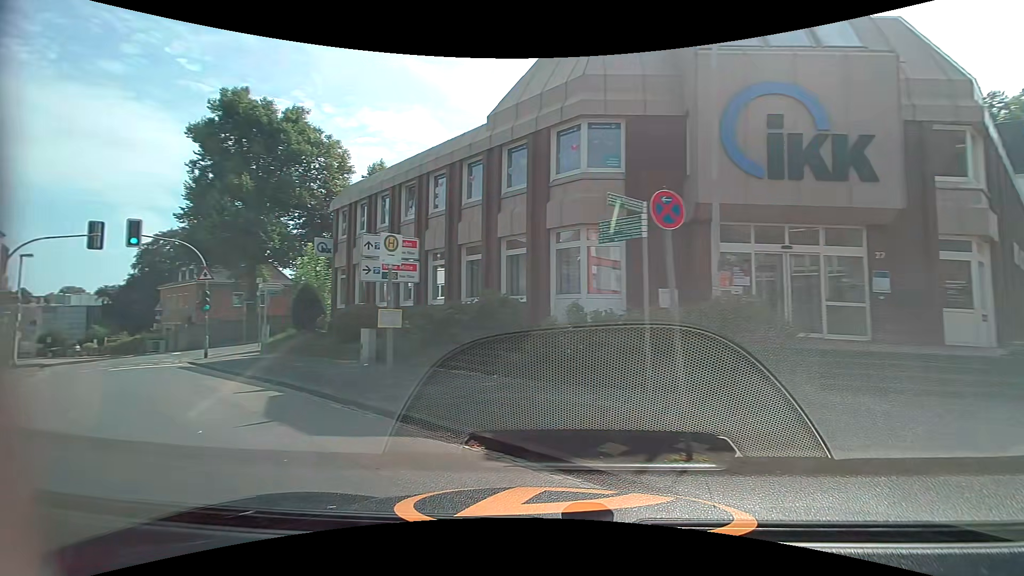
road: unclassified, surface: asphalt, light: Day
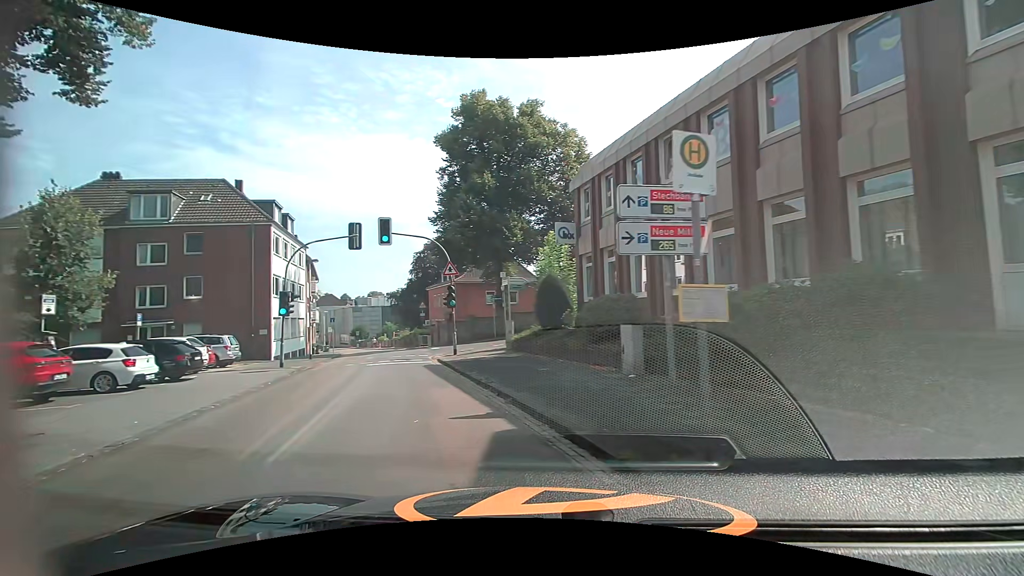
(-1.2, +5.0) m; -26°
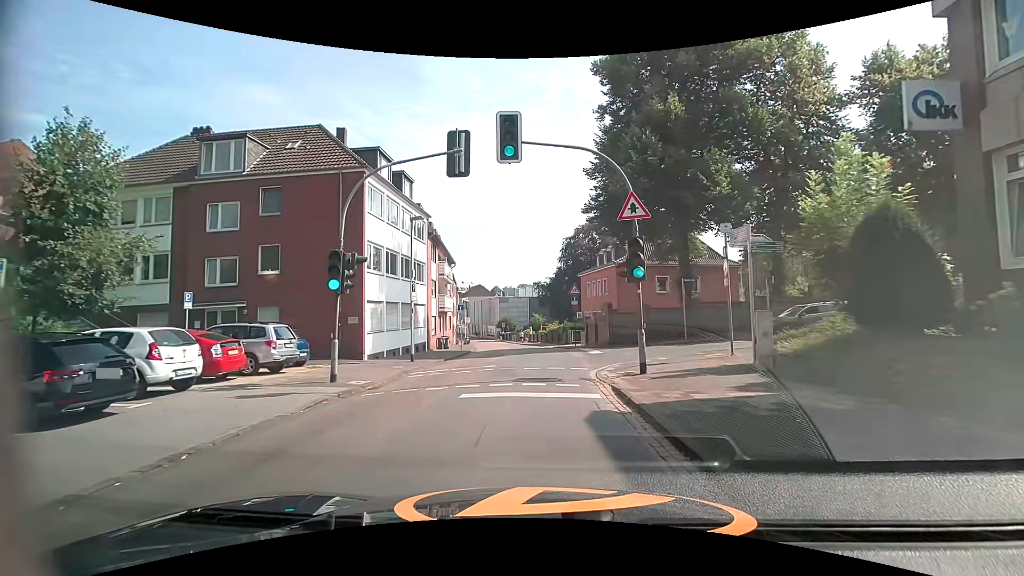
(-2.6, +11.9) m; -17°
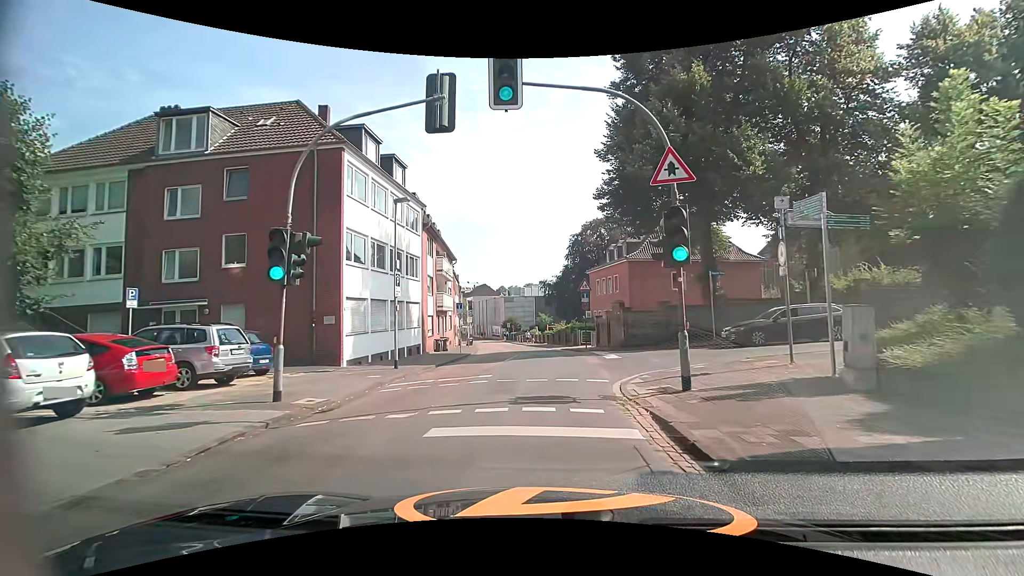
(0.0, +3.2) m; -1°
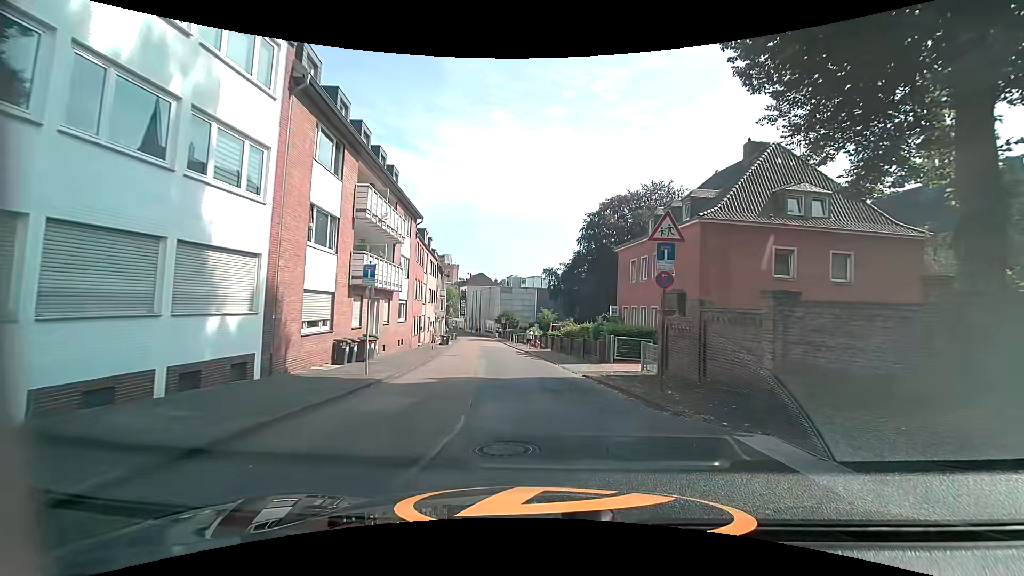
(-0.2, +18.1) m; 0°
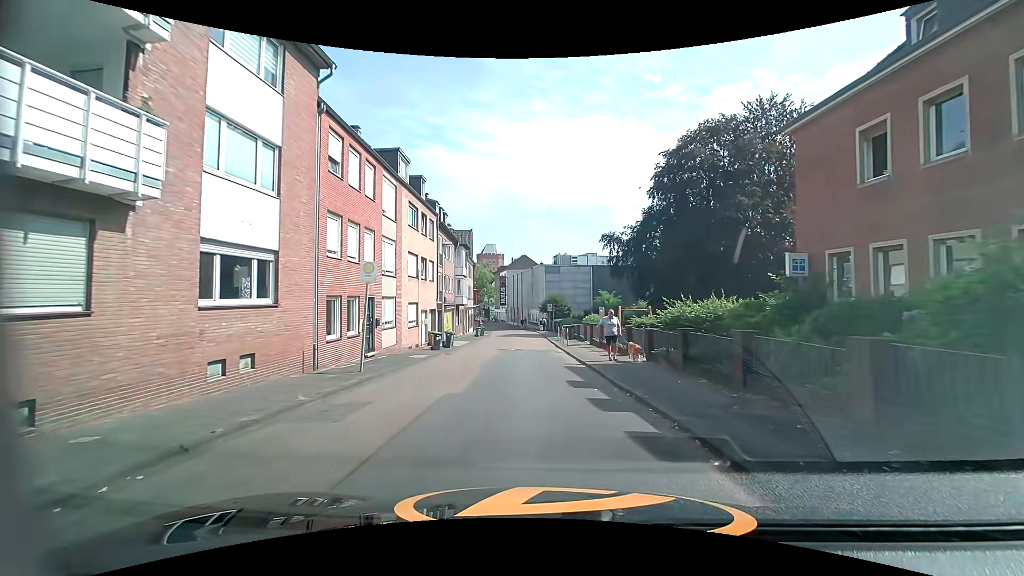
(-0.7, +21.1) m; -5°
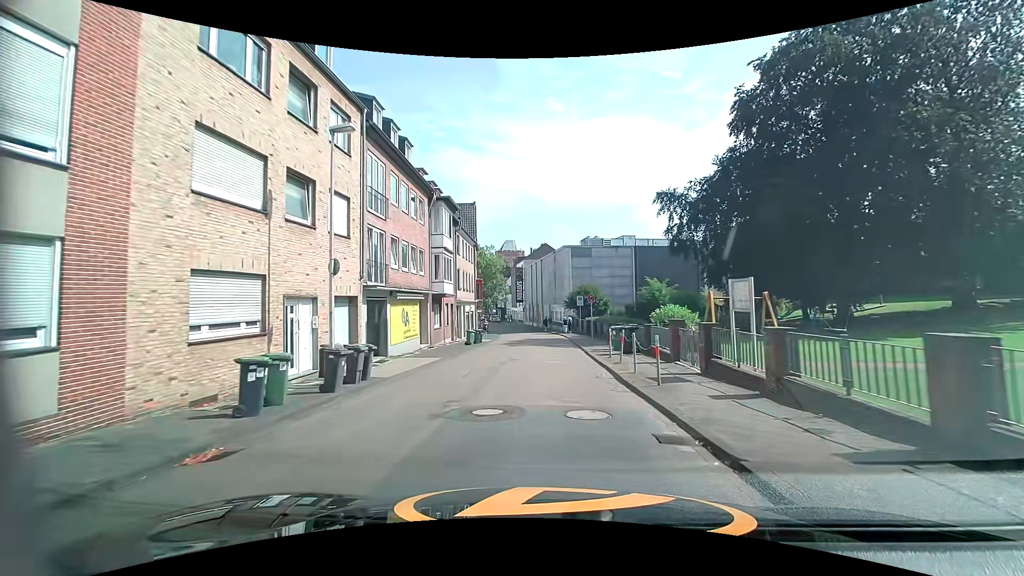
(-0.6, +18.3) m; -3°
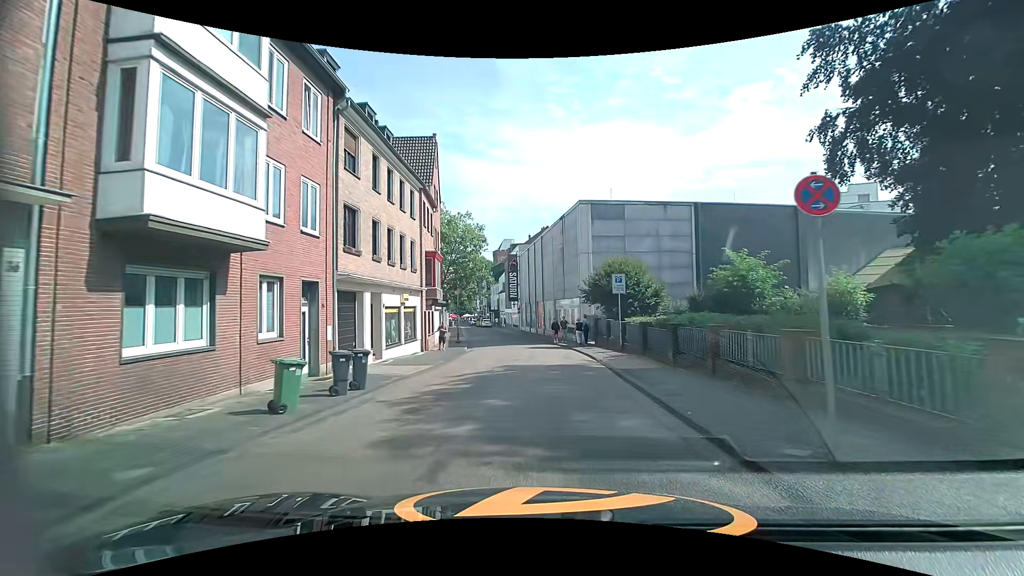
(-0.1, +22.5) m; 0°
